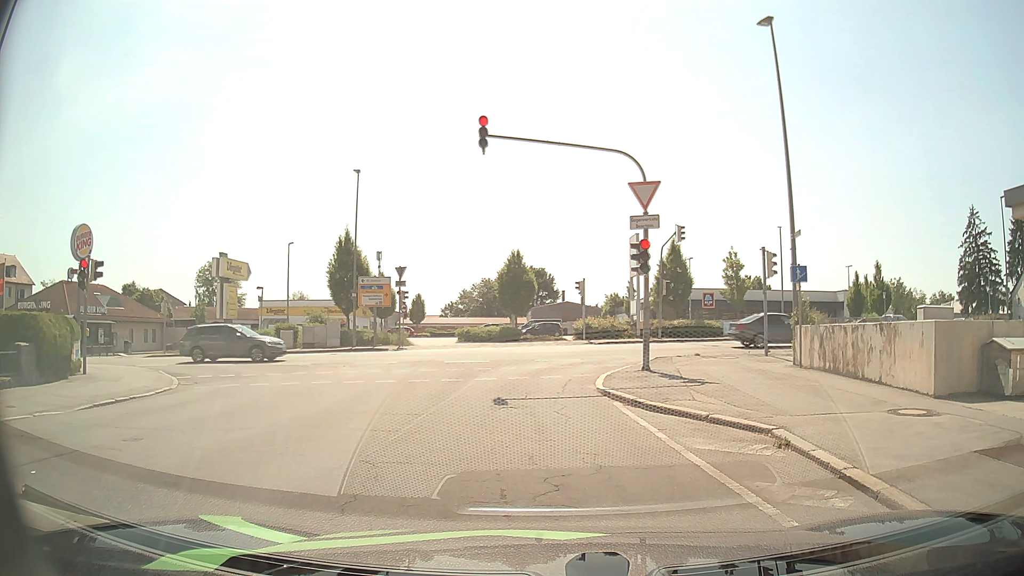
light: Day
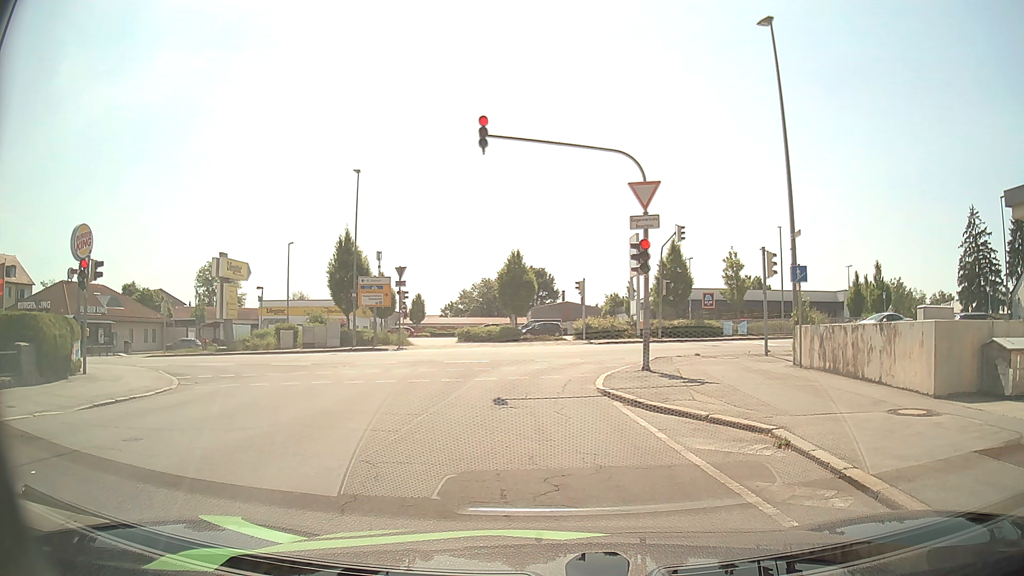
(0.0, 0.0) m; 0°
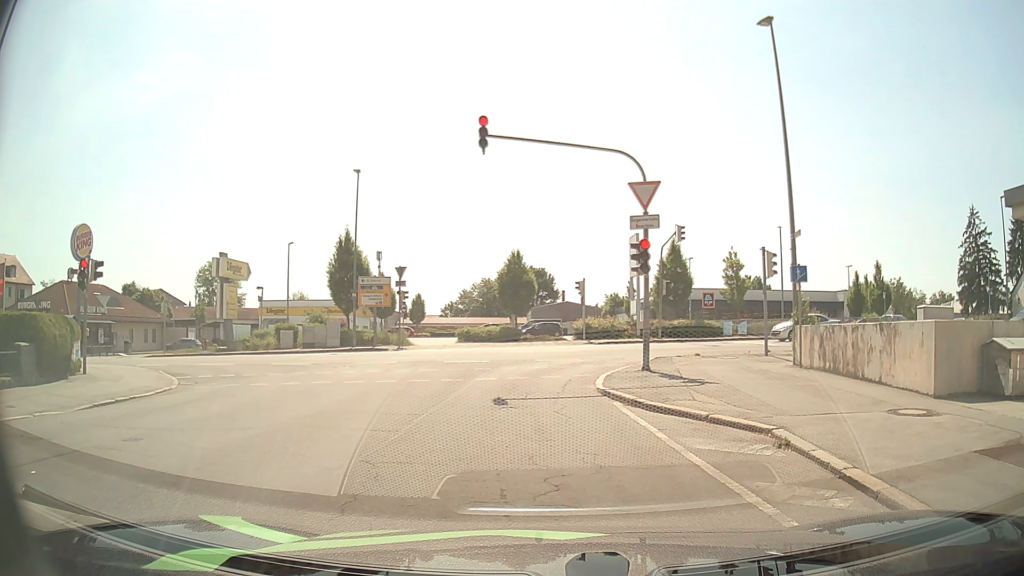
(0.0, 0.0) m; 0°
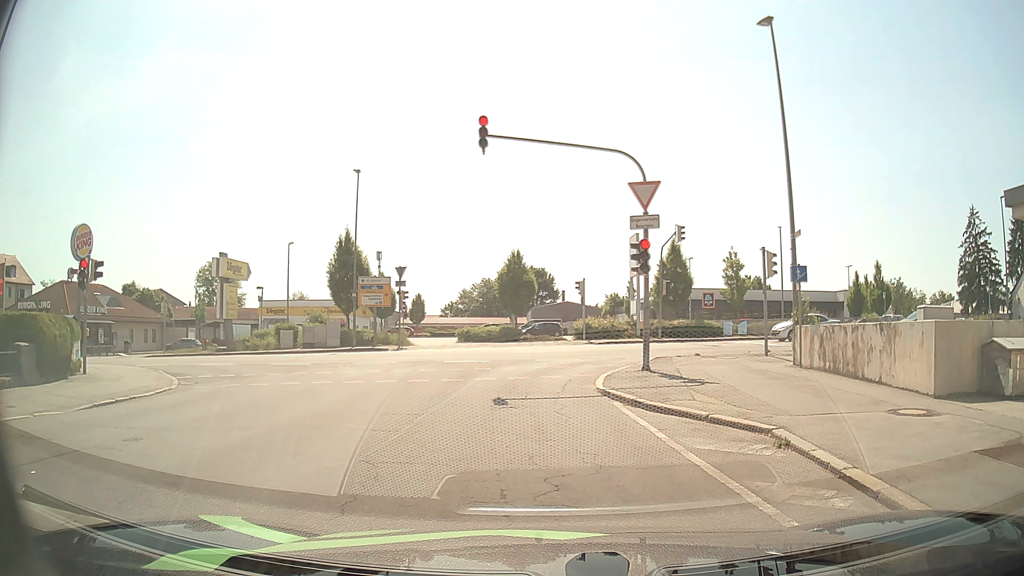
(0.0, 0.0) m; 0°
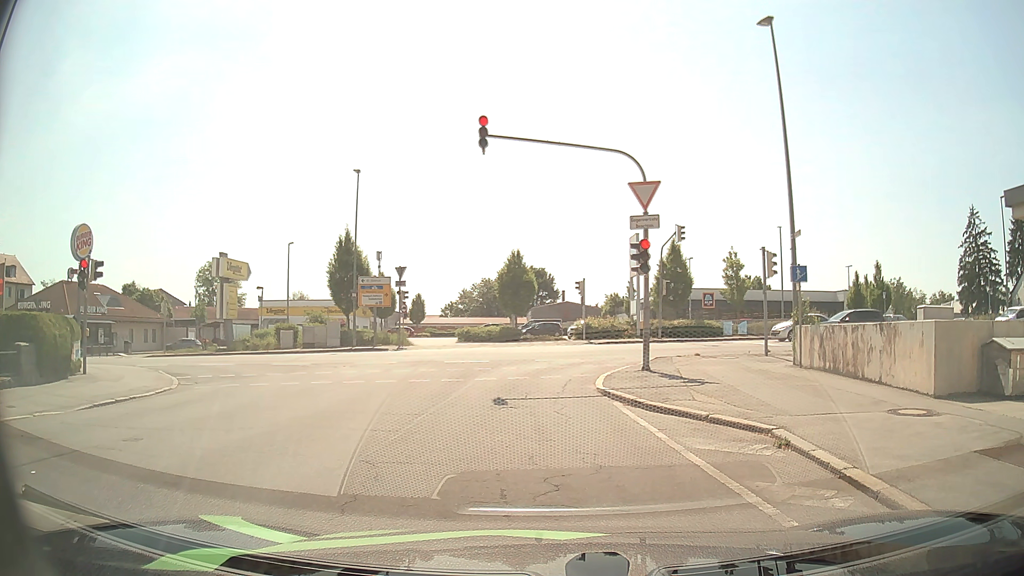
(0.0, 0.0) m; 0°
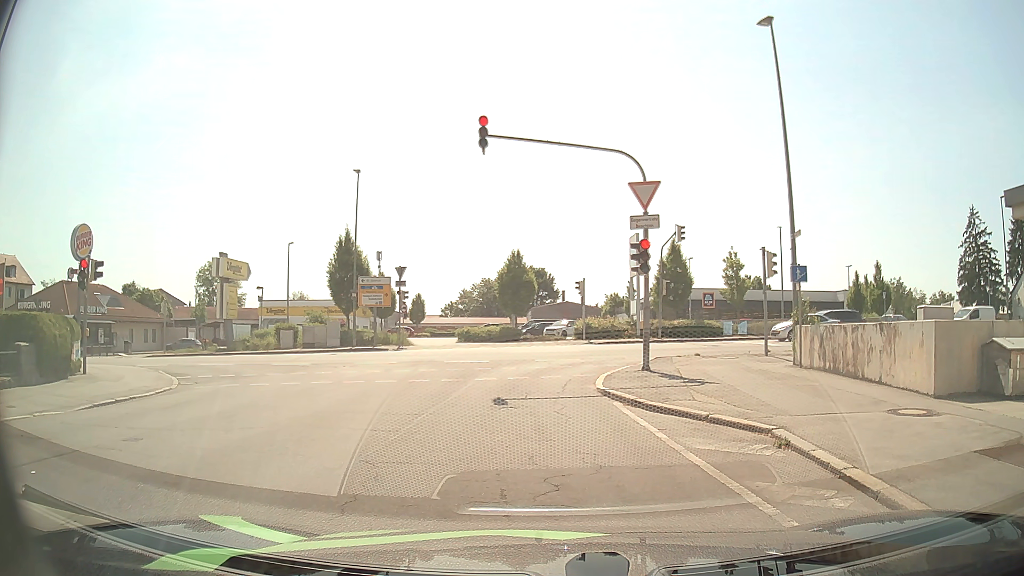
(0.0, 0.0) m; 0°
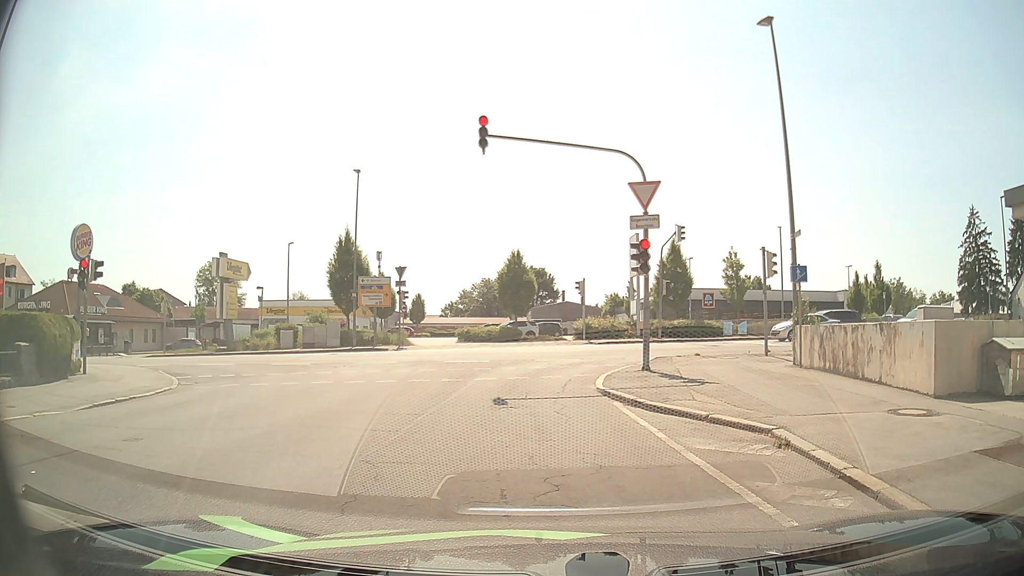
(0.0, 0.0) m; 0°
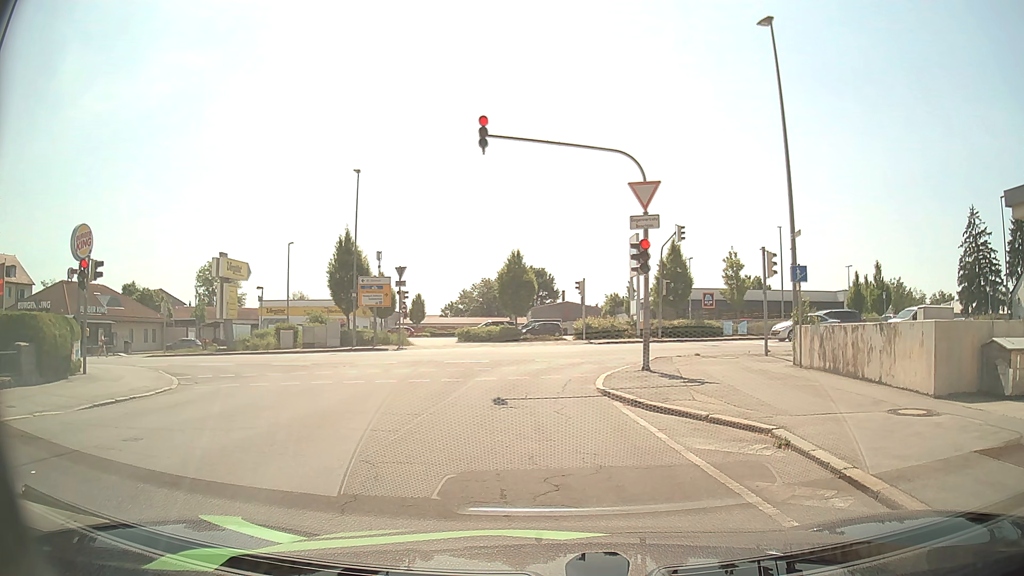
(0.0, 0.0) m; 0°
(-1, +10) (-1, +20) (+4, +28) (+14, +30) (+24, +30) (+34, +31) (+44, +32) (+54, +32) (+64, +32) (+74, +32) m
